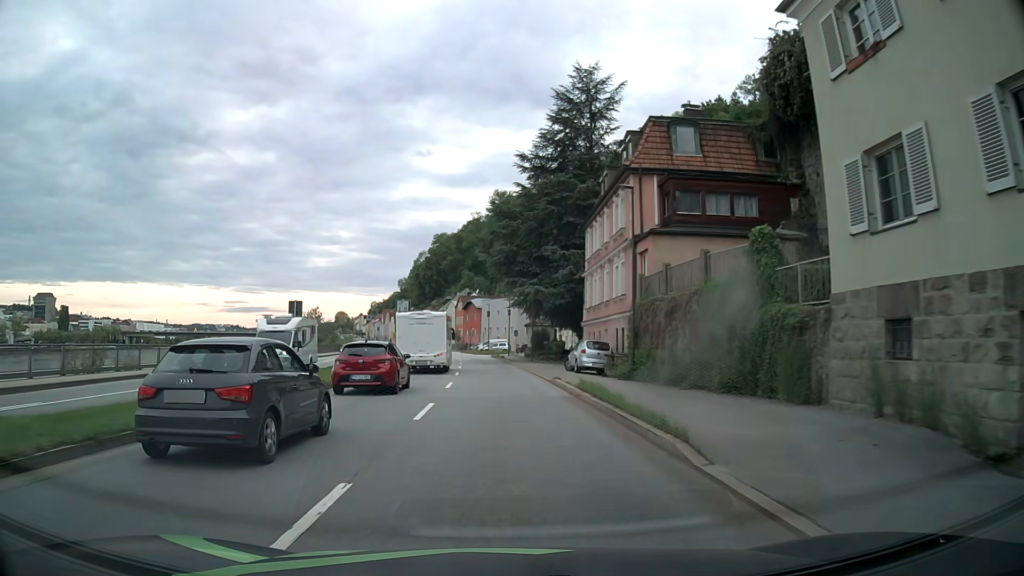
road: primary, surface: asphalt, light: Day
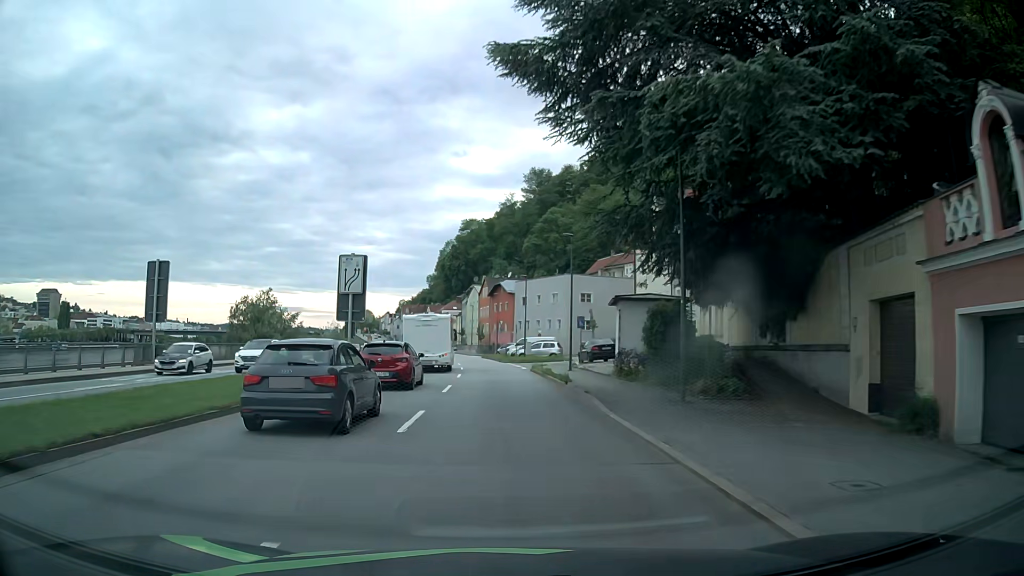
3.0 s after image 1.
(-1.0, +38.0) m; -2°
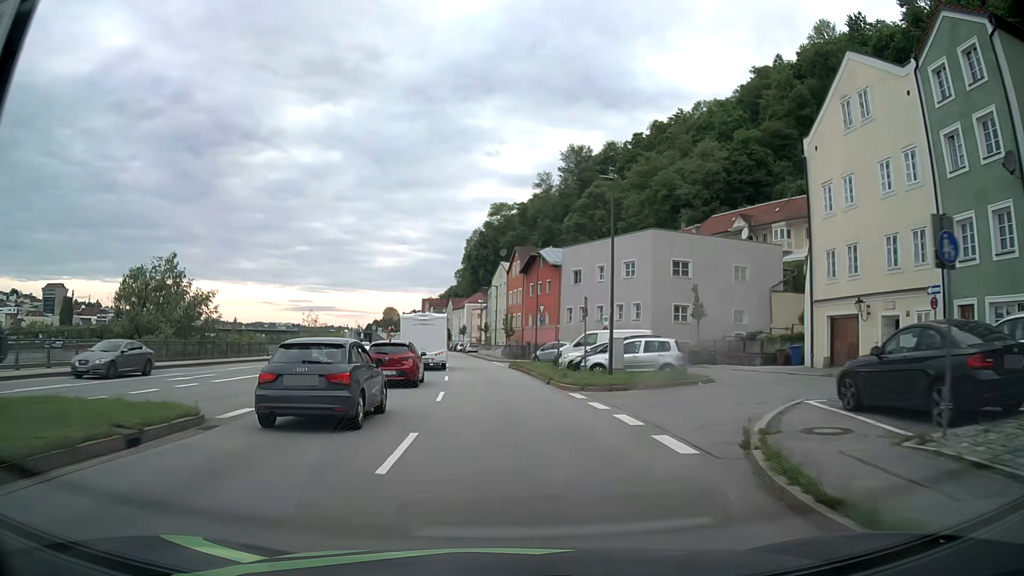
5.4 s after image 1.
(-1.0, +30.4) m; -3°
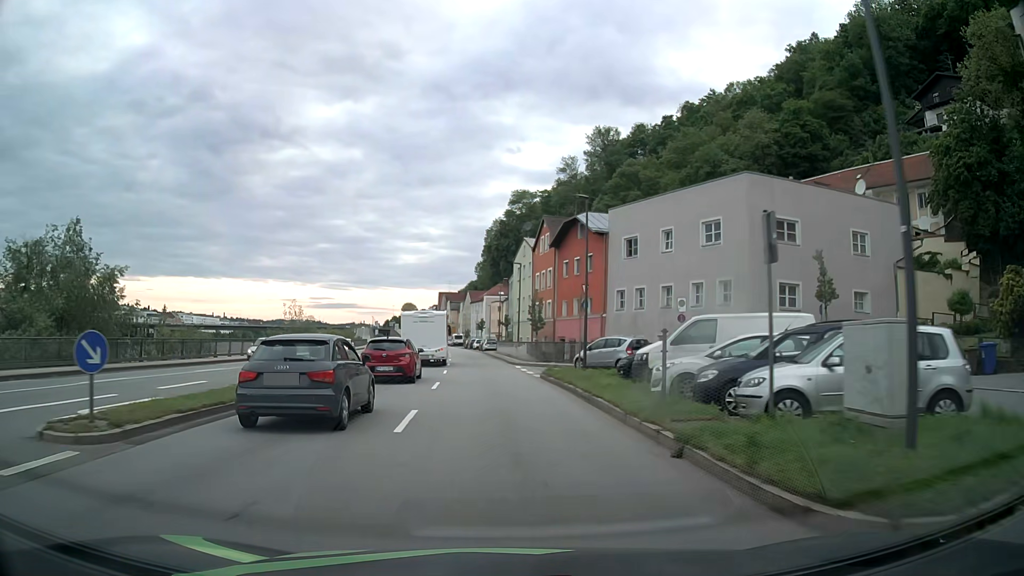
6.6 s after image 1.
(-0.3, +15.2) m; -2°
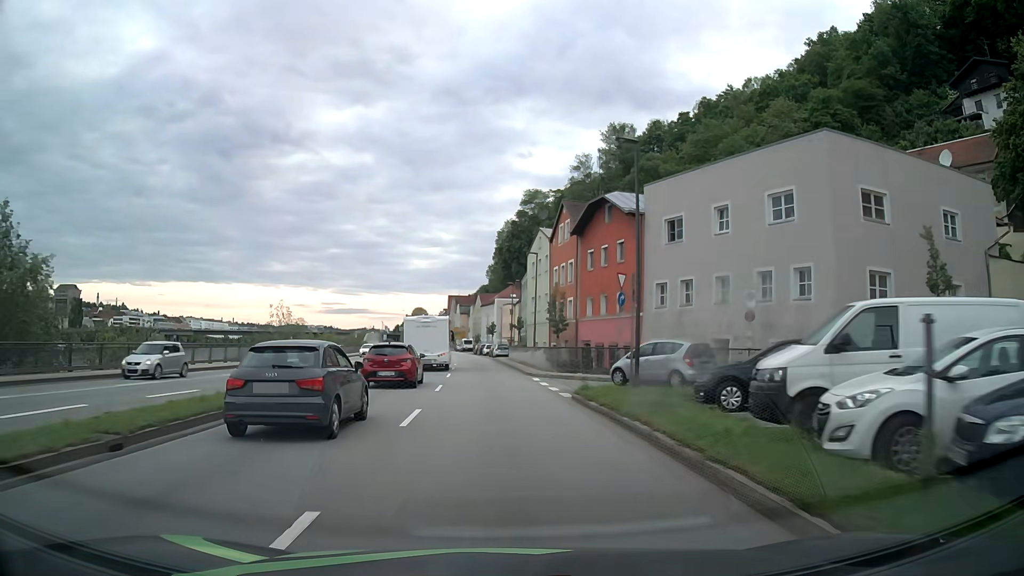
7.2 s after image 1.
(-0.1, +7.6) m; -1°
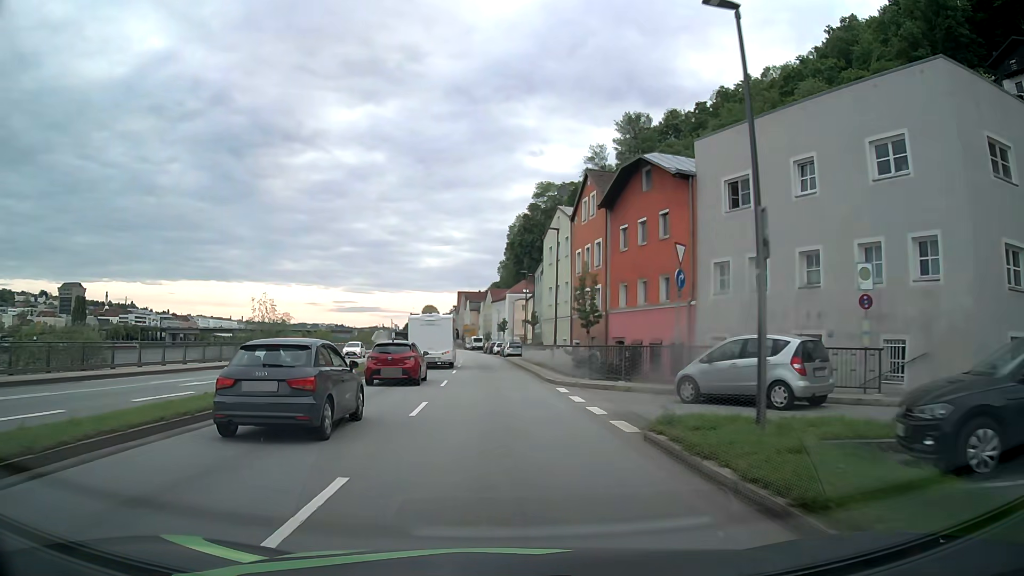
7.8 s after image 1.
(-0.1, +7.6) m; -1°
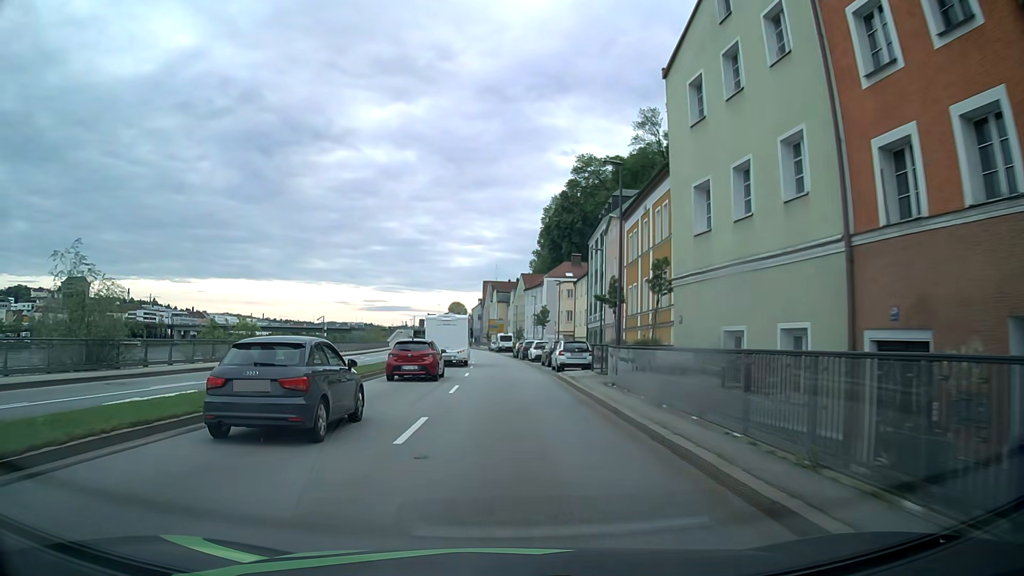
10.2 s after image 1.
(-0.8, +30.5) m; -2°
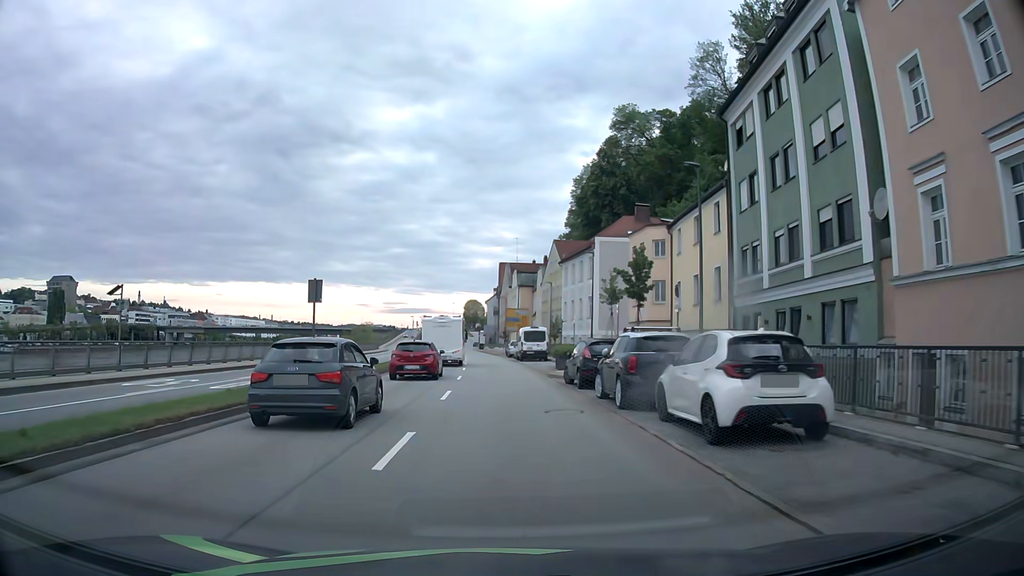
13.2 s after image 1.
(-0.6, +38.2) m; -2°
(0, +10) (0, +20) (0, +30) (-1, +40) (-1, +50) (-2, +60) (-3, +70) (-3, +80) (-4, +90) (-5, +100) m
